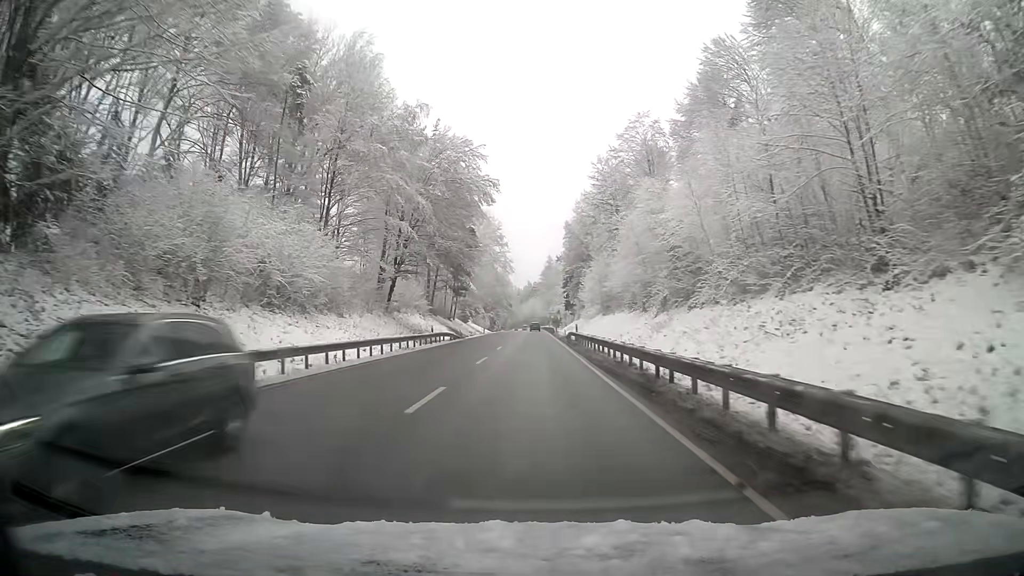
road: primary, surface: asphalt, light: Day
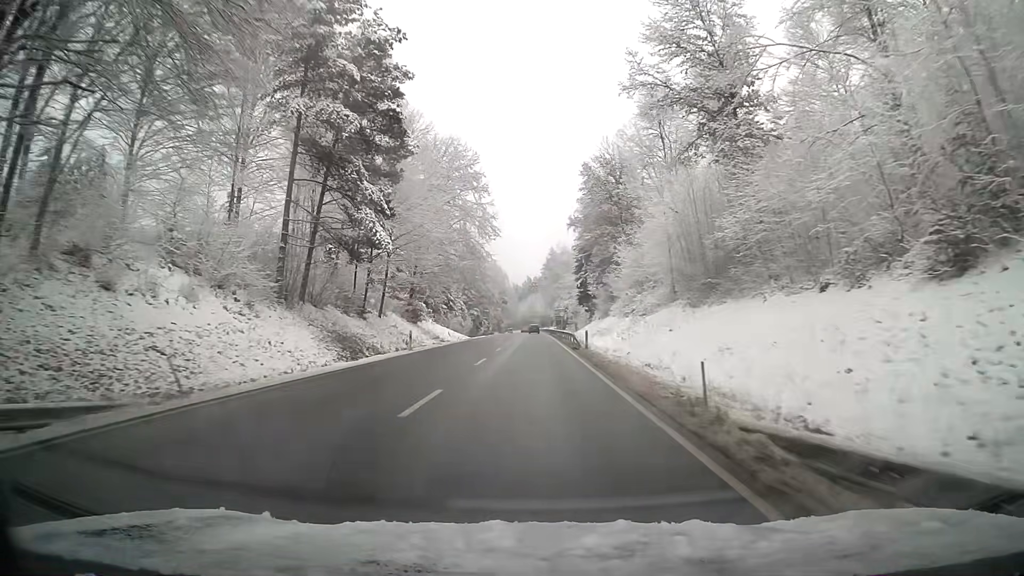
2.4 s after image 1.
(0.0, +48.5) m; 0°
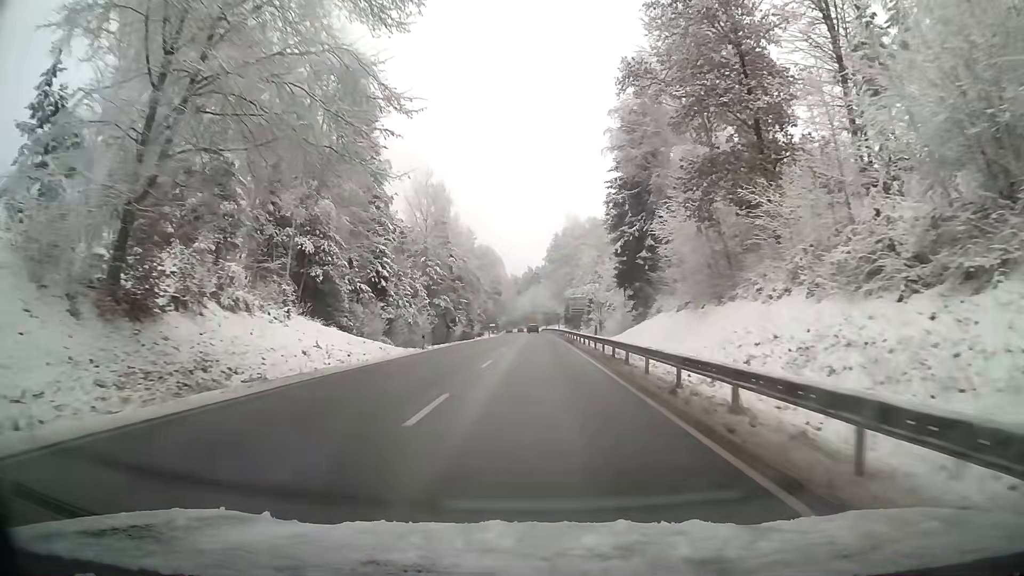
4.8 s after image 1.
(-0.1, +49.4) m; 0°
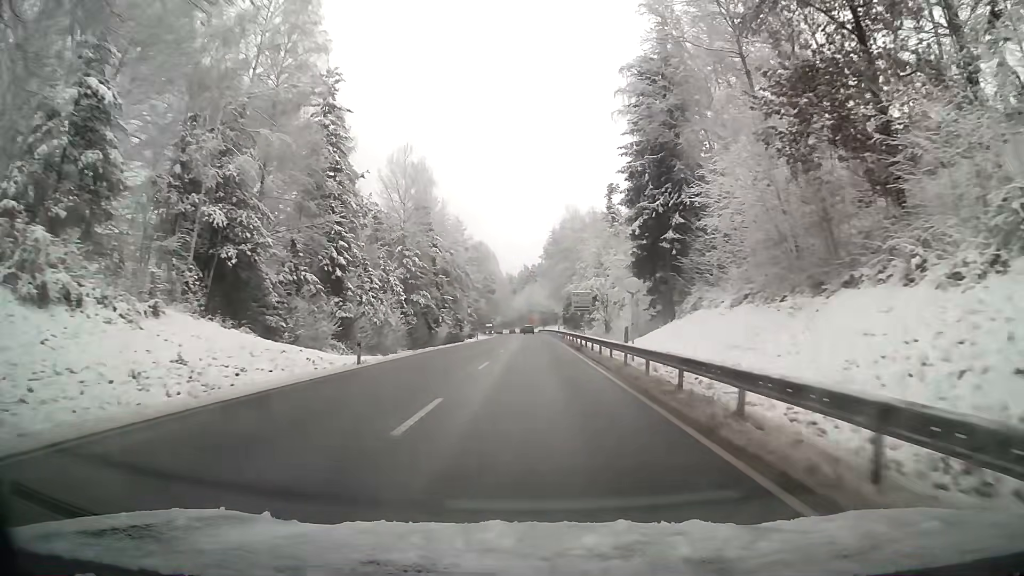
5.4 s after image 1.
(0.0, +12.5) m; 0°
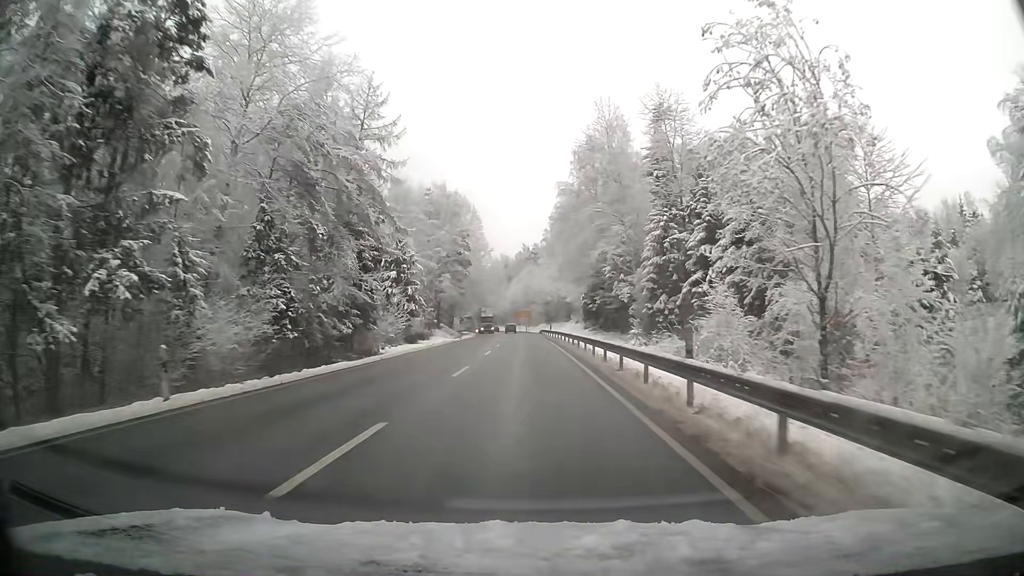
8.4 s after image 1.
(0.0, +63.3) m; 0°
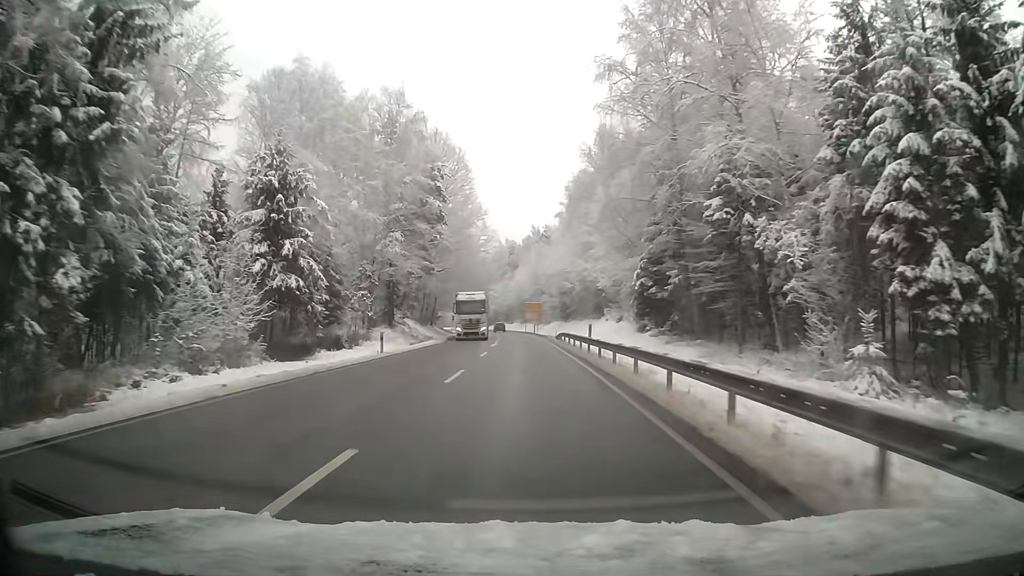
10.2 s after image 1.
(-0.2, +38.1) m; -1°
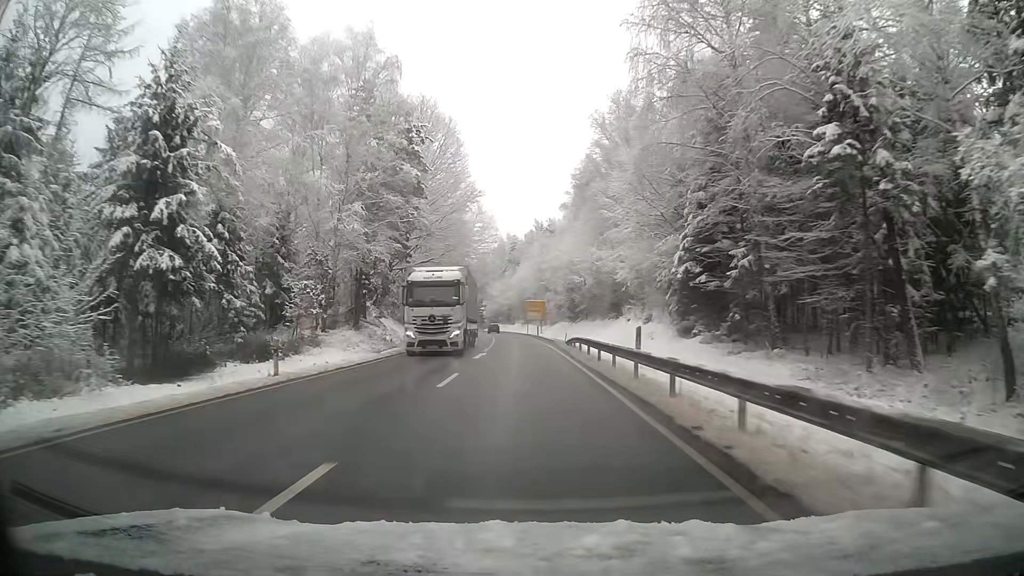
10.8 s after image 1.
(0.0, +12.7) m; 0°
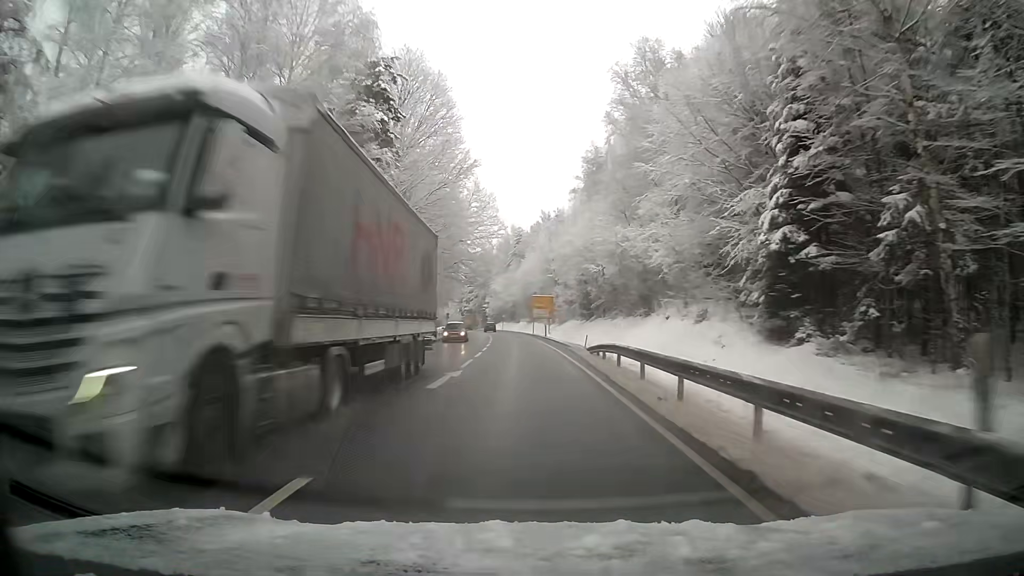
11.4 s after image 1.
(-0.1, +12.7) m; -1°
